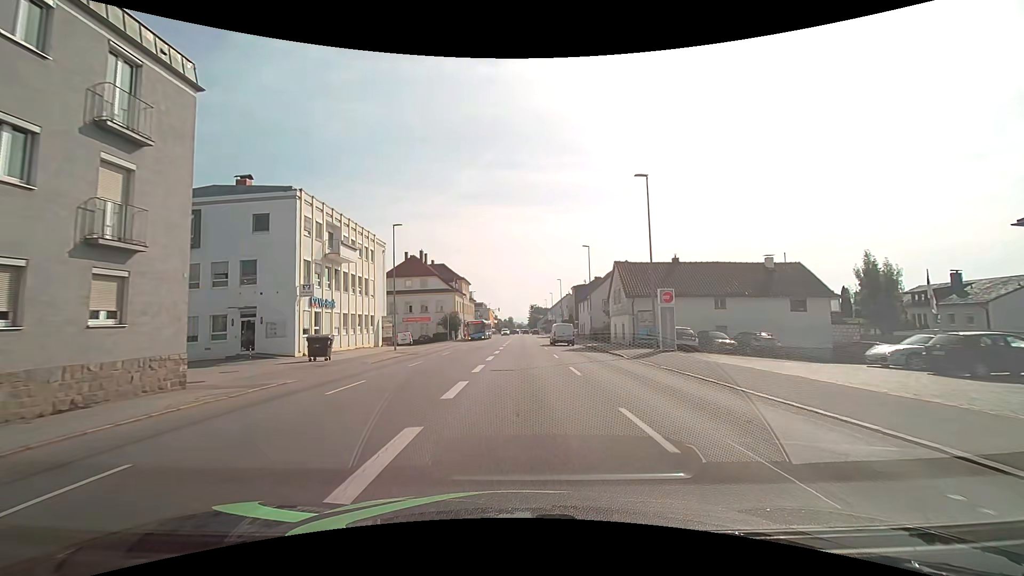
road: tertiary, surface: asphalt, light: Day
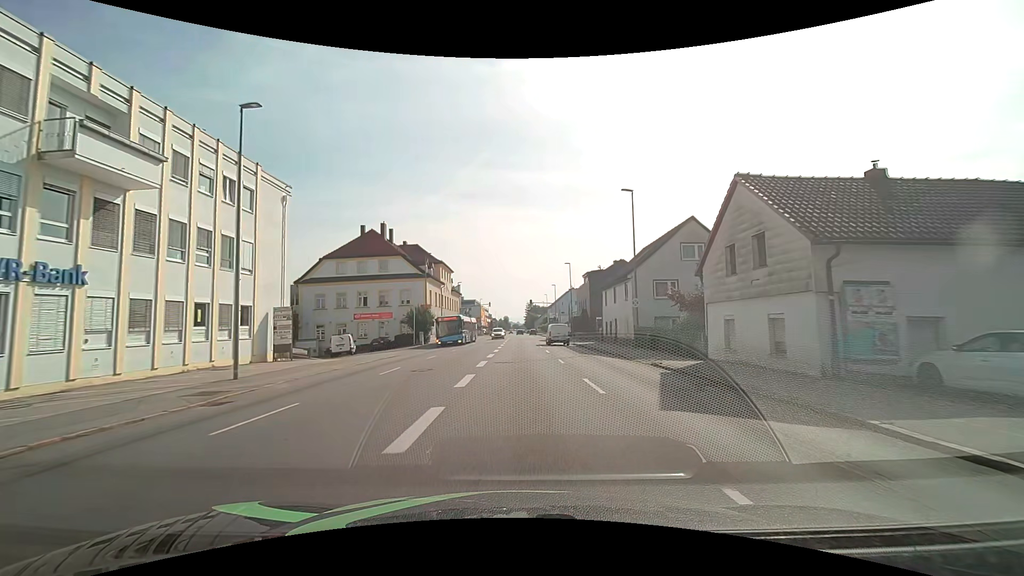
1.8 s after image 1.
(0.0, +22.4) m; 0°
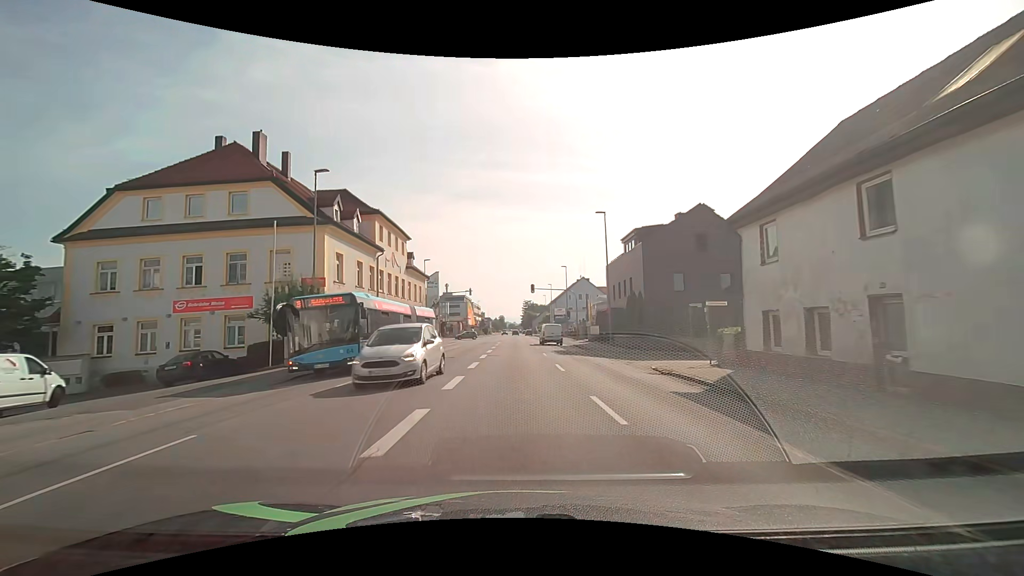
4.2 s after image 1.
(+0.2, +30.2) m; 0°
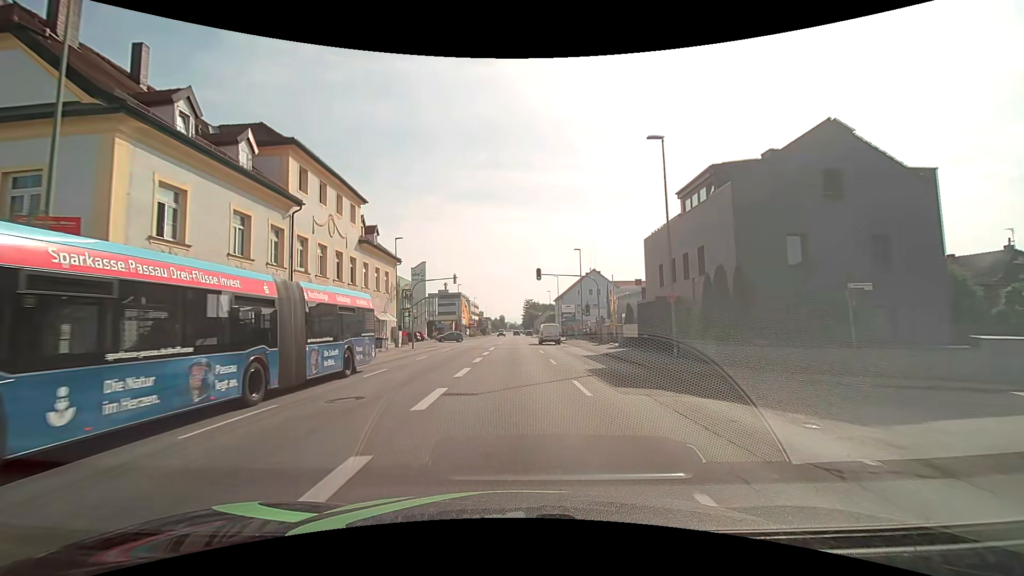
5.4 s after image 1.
(0.0, +15.2) m; 0°
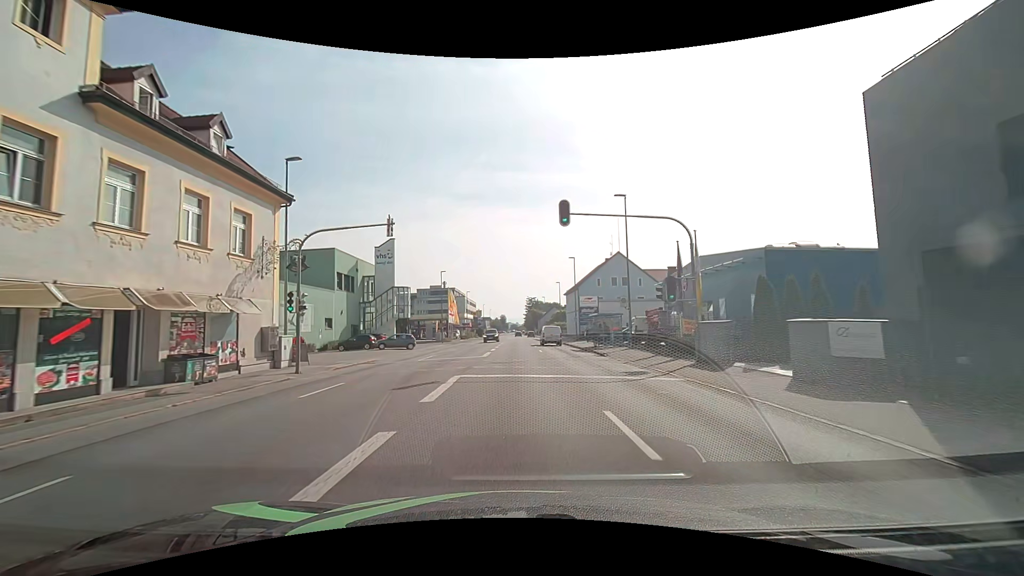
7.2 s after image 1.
(0.0, +22.8) m; 0°
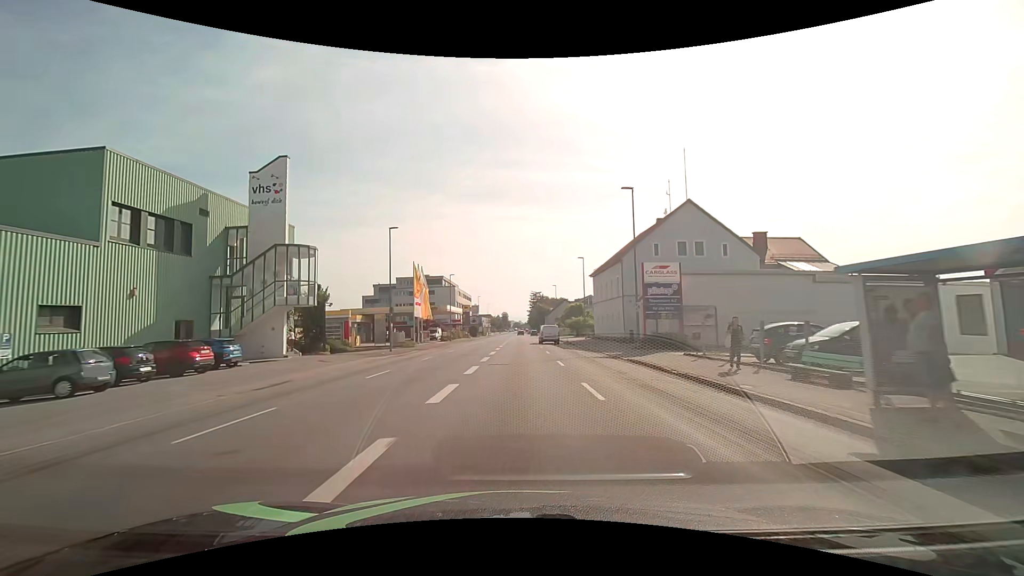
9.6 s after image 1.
(-0.1, +30.4) m; 0°
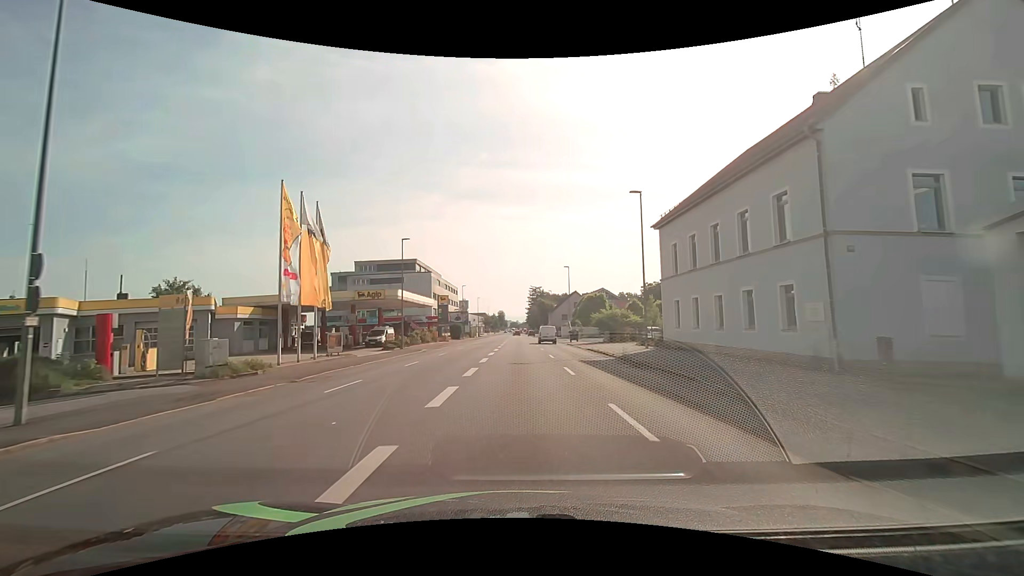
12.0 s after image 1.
(0.0, +30.5) m; 0°
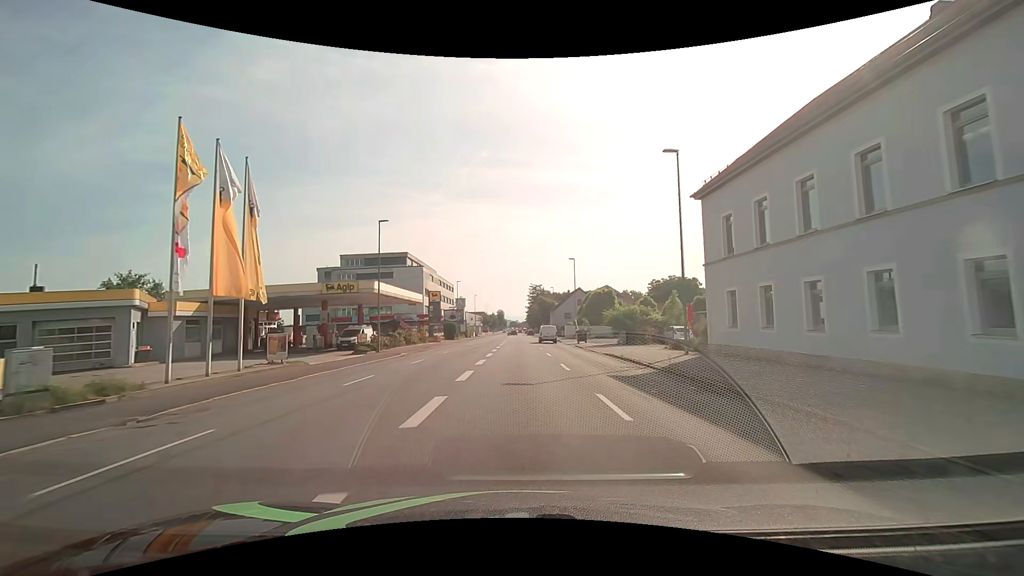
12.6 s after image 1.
(0.0, +7.6) m; 0°
(0, +10) (0, +20) (0, +30) (0, +40) (0, +50) (0, +60) (0, +70) (0, +80) (0, +90) (0, +100) m
